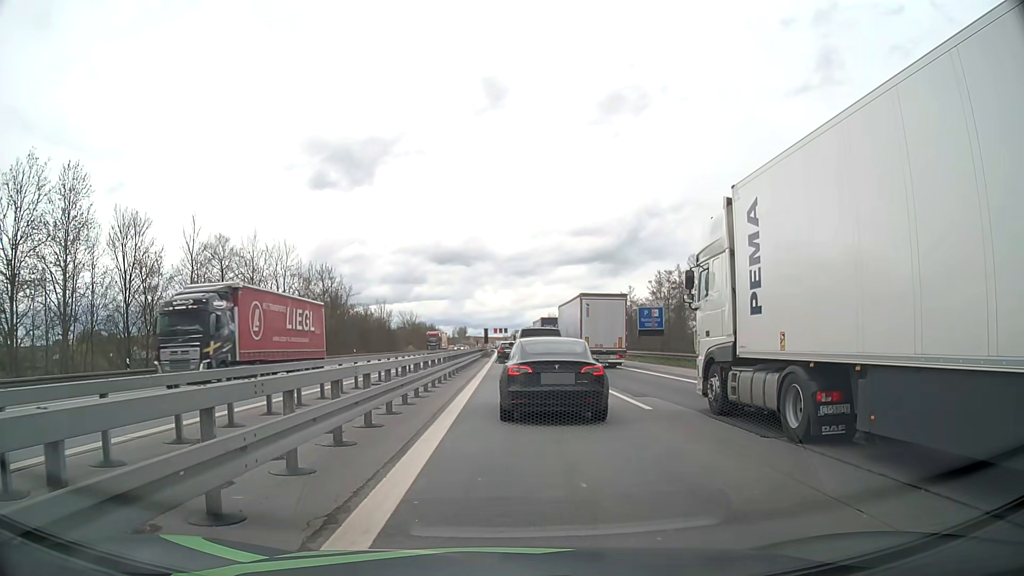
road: motorway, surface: asphalt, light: Day
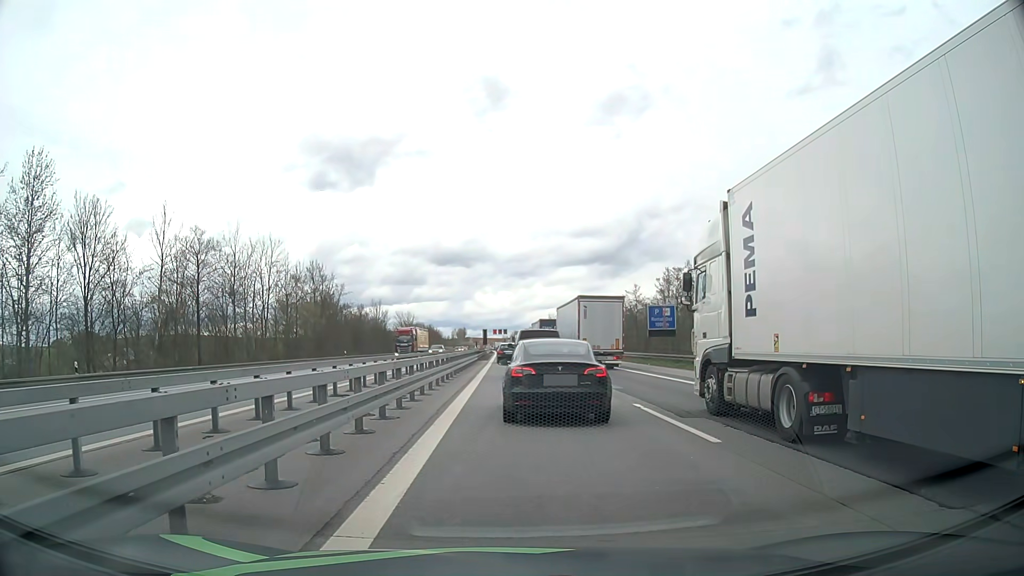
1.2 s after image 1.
(0.0, +4.7) m; 0°
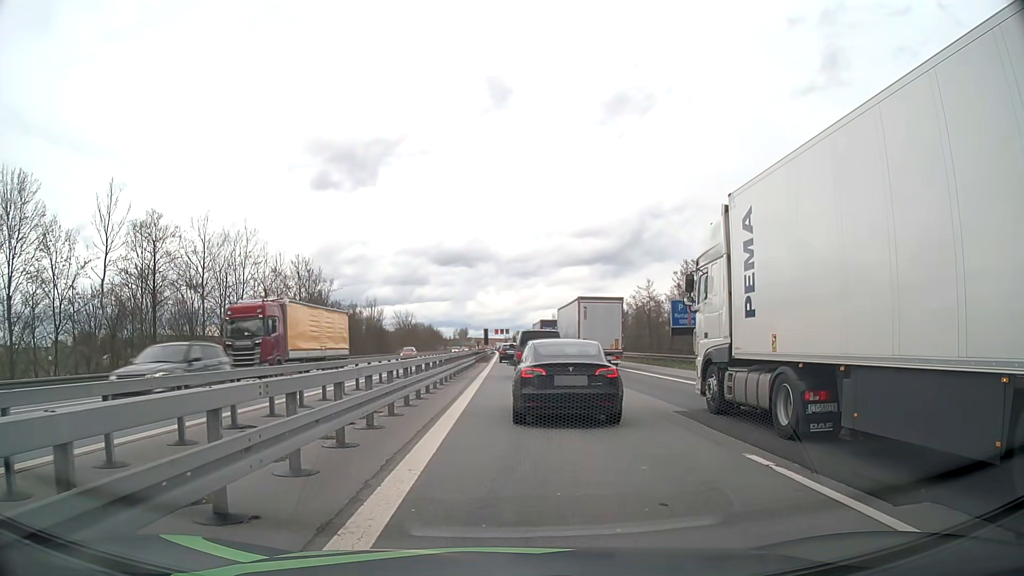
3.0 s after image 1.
(0.0, +7.4) m; 0°
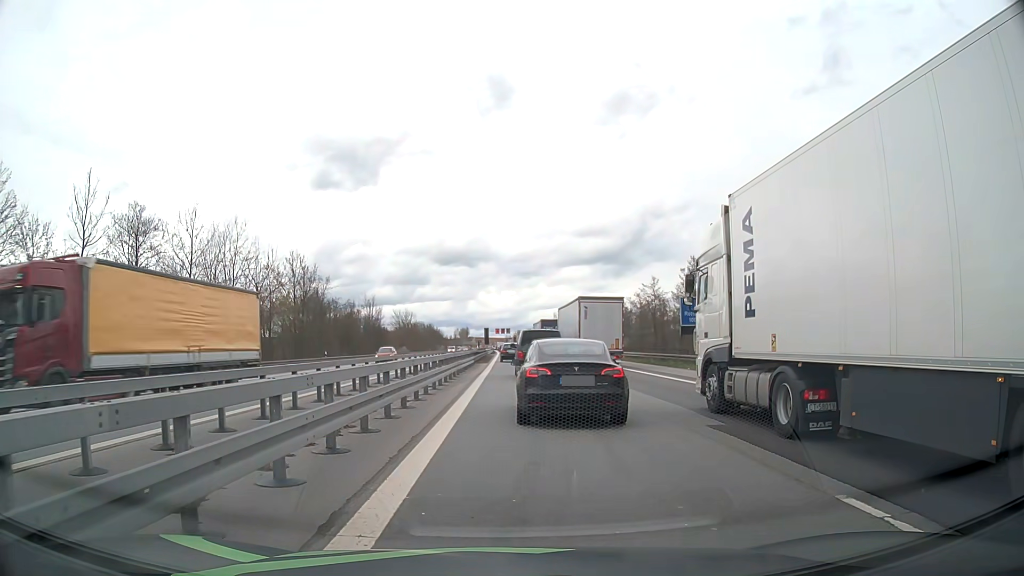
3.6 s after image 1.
(0.0, +2.6) m; 0°
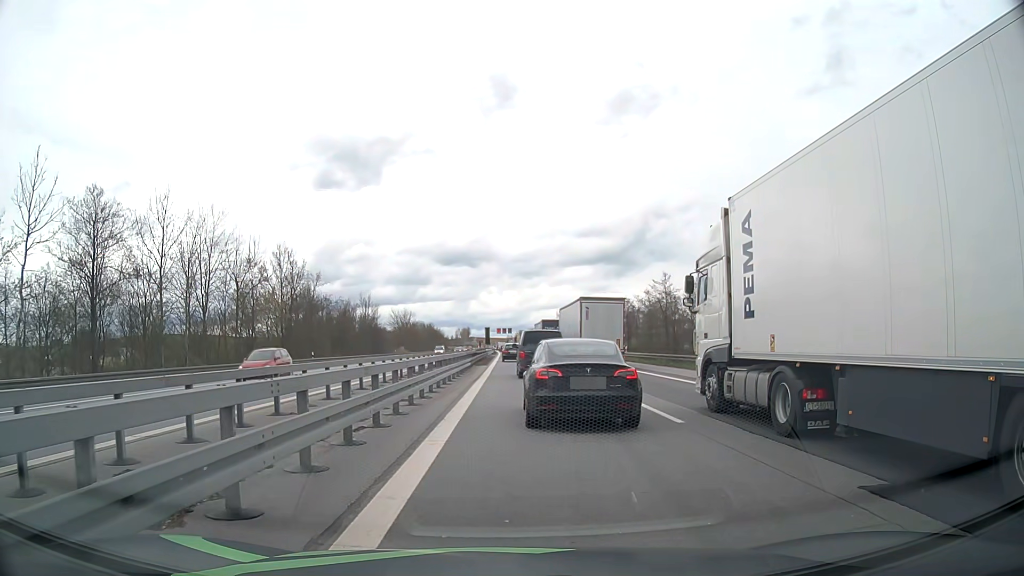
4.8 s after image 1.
(0.0, +5.3) m; 0°
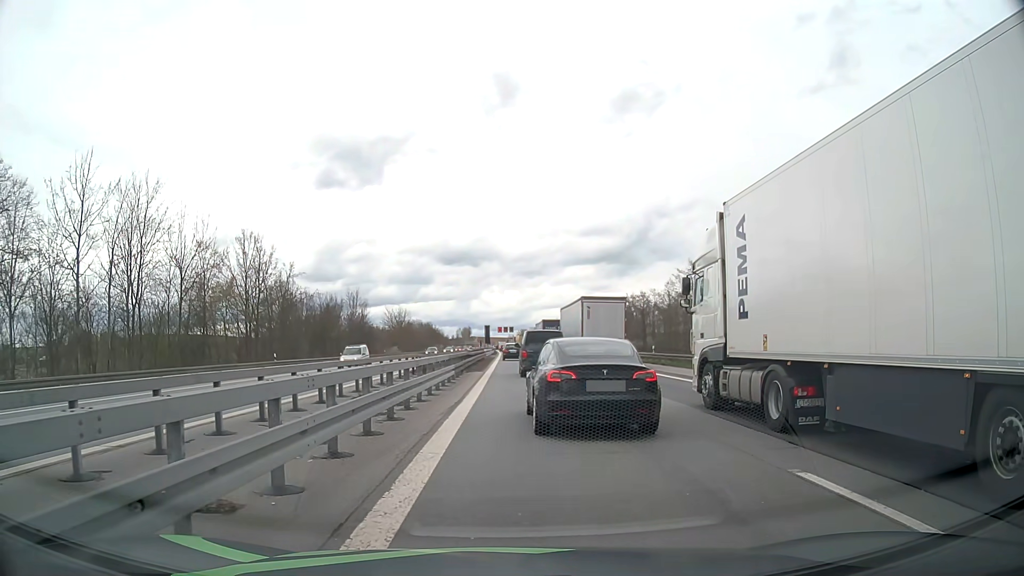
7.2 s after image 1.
(-0.1, +11.1) m; 0°
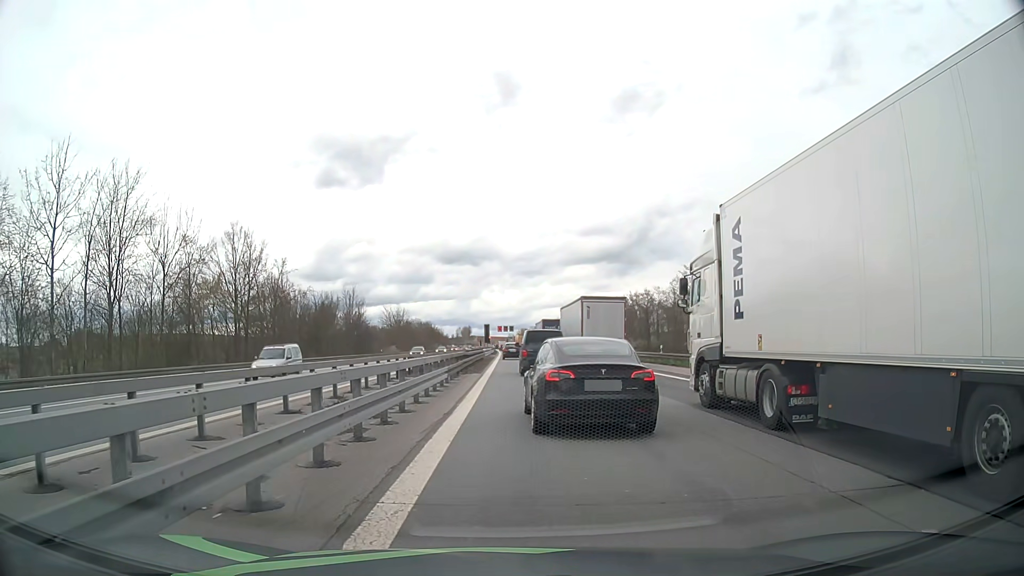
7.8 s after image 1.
(0.0, +2.7) m; -1°
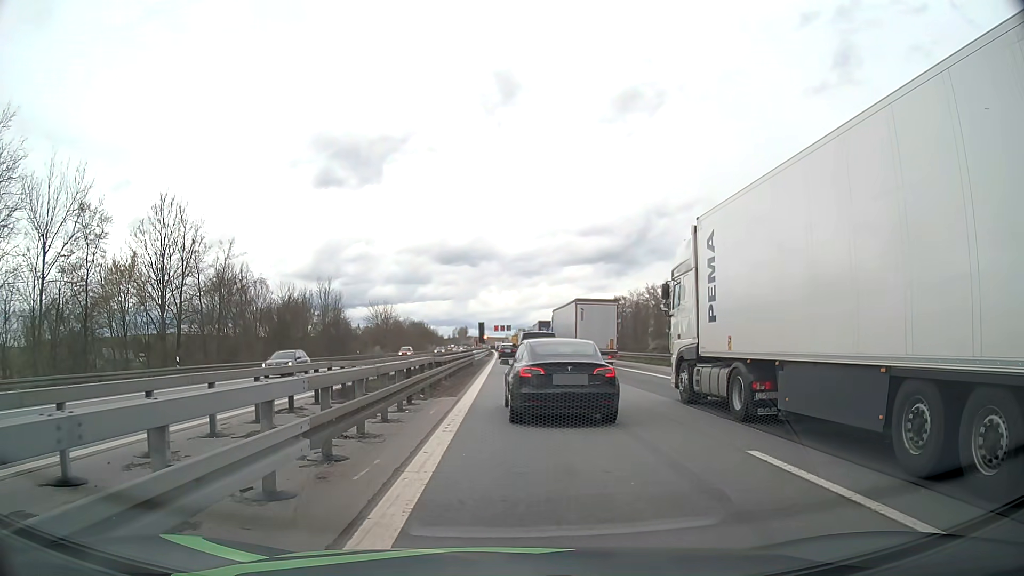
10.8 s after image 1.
(+0.1, +13.7) m; 0°
(0, +10) (0, +20) (0, +30) (0, +40) (0, +50) (0, +60) (0, +70) (0, +80) (0, +90) (0, +100) m
